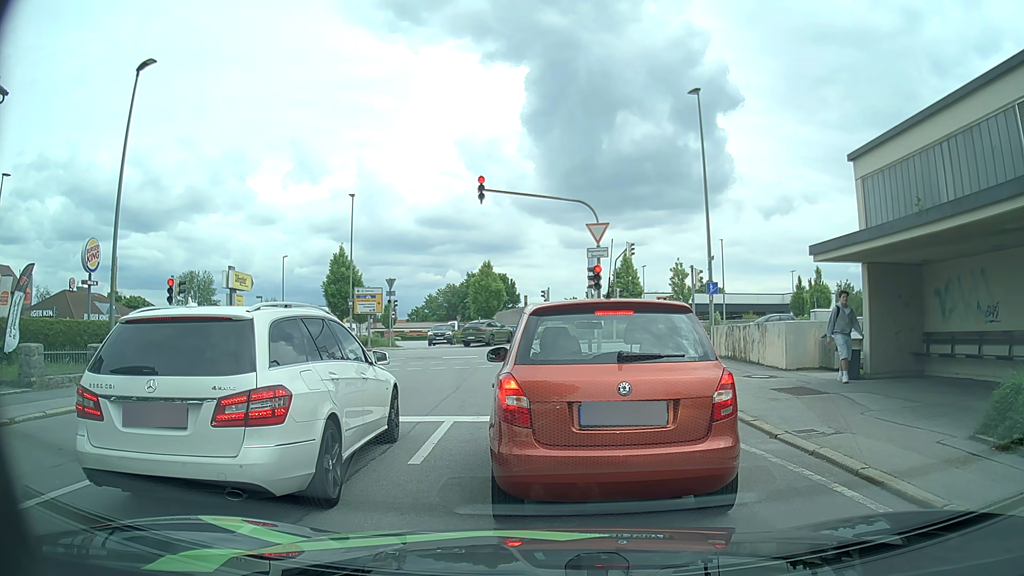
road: residential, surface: asphalt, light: Day
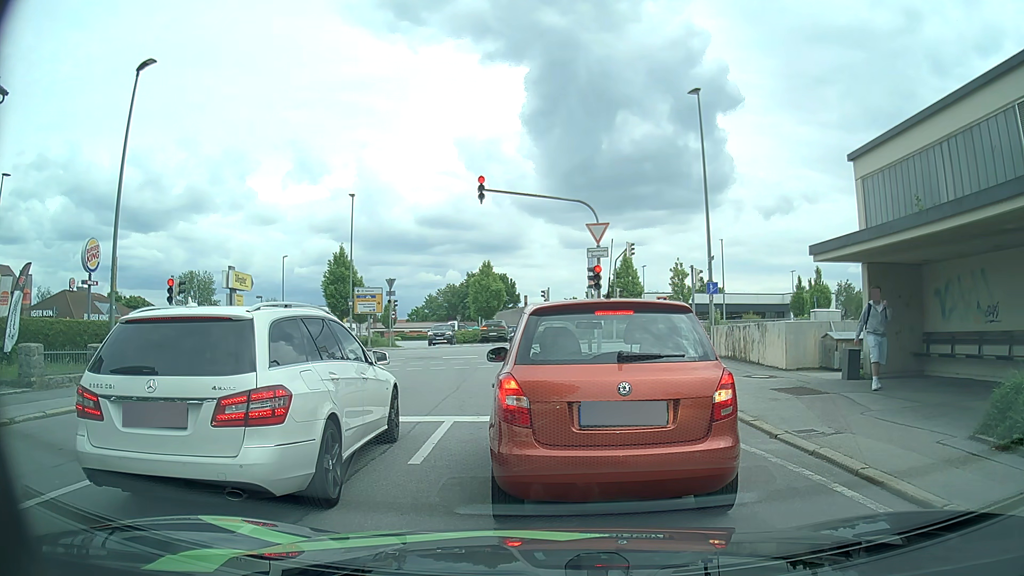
(0.0, 0.0) m; 0°
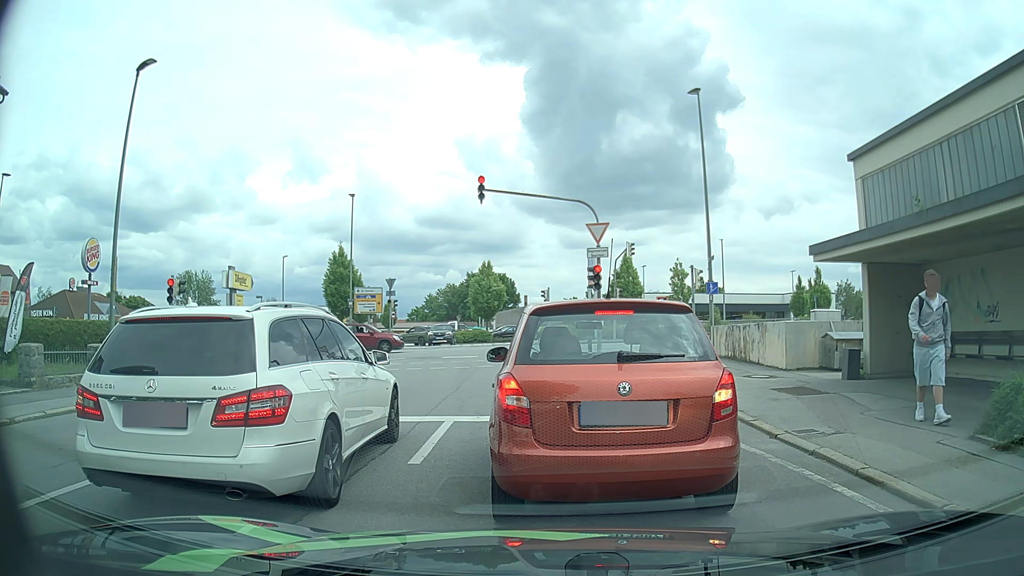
(0.0, 0.0) m; 0°
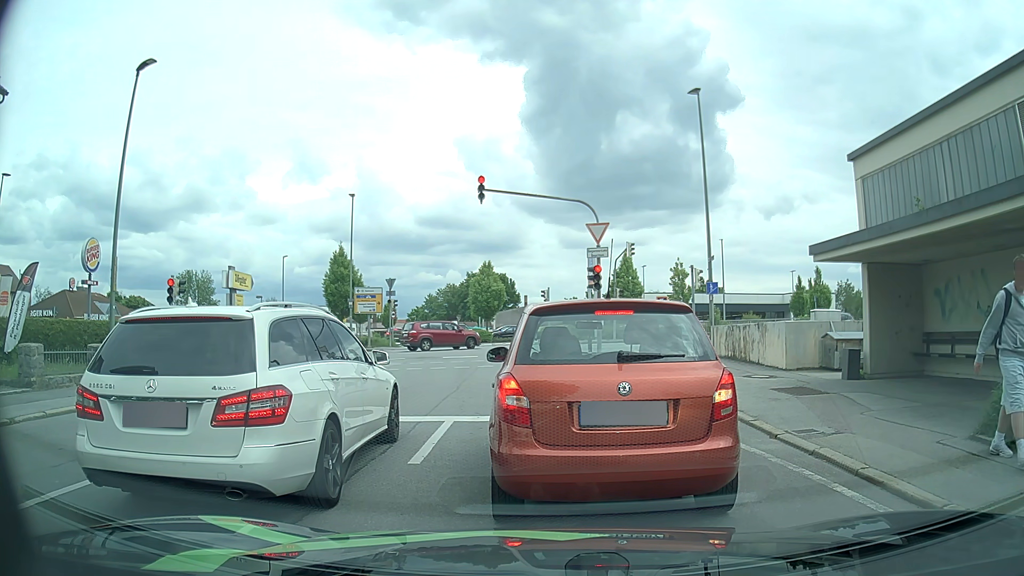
(0.0, 0.0) m; 0°
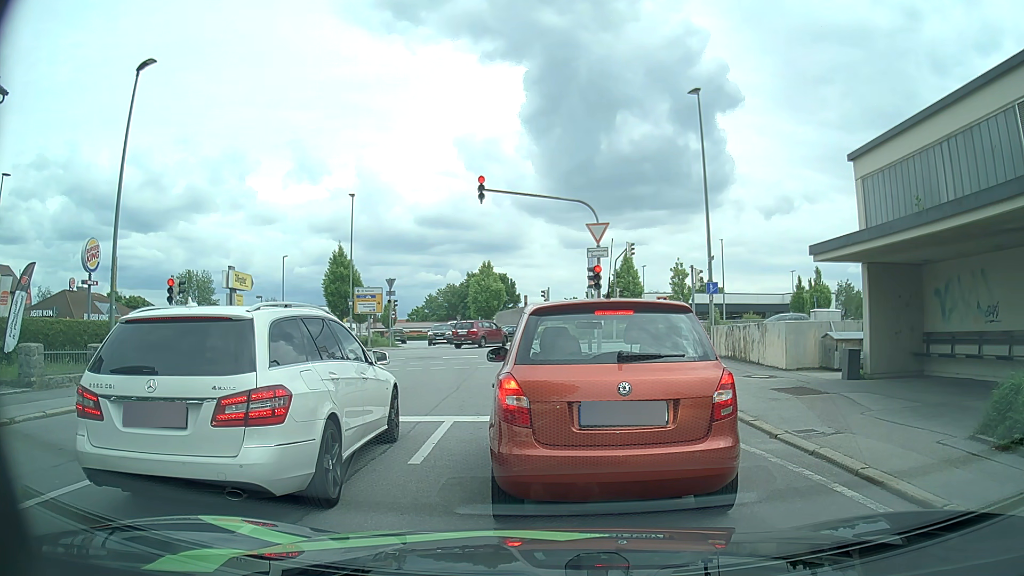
(0.0, 0.0) m; 0°
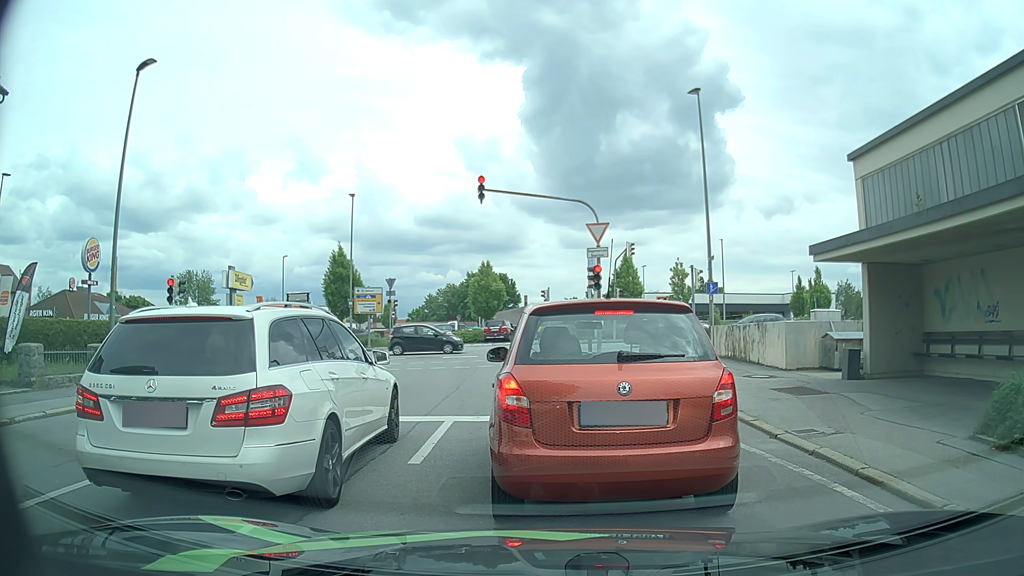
(0.0, 0.0) m; 0°
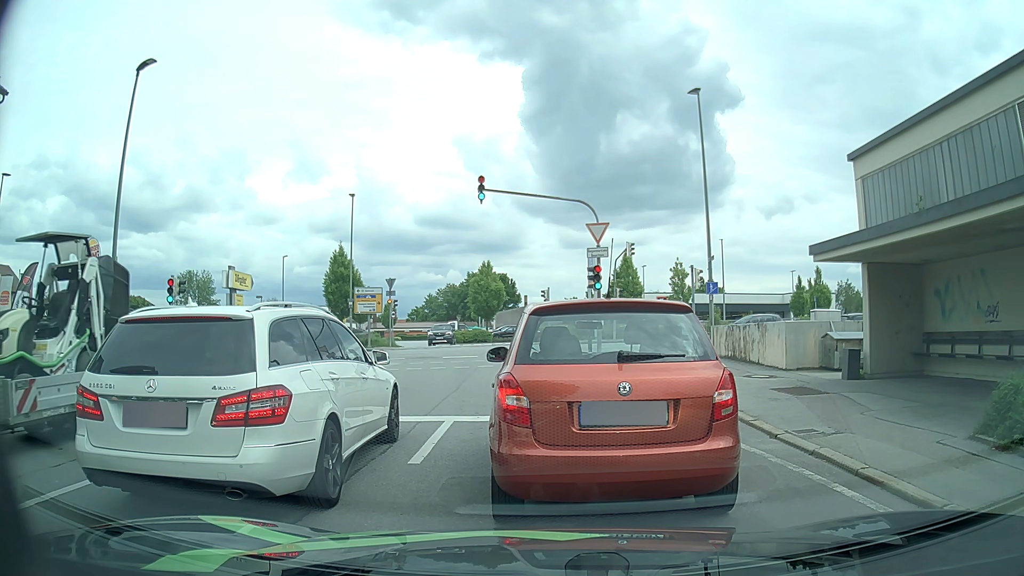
(0.0, 0.0) m; 0°
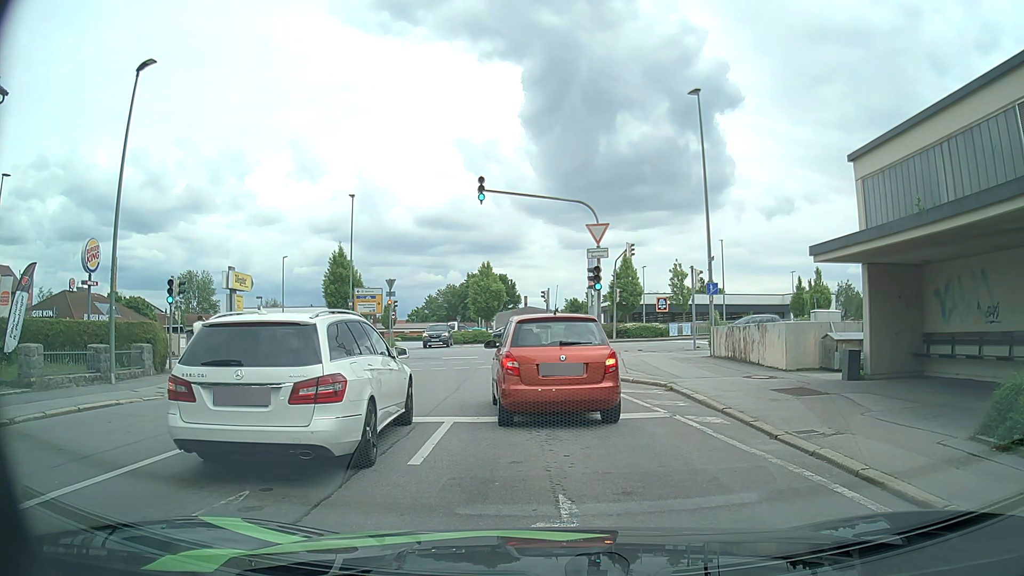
(0.0, 0.0) m; 0°
